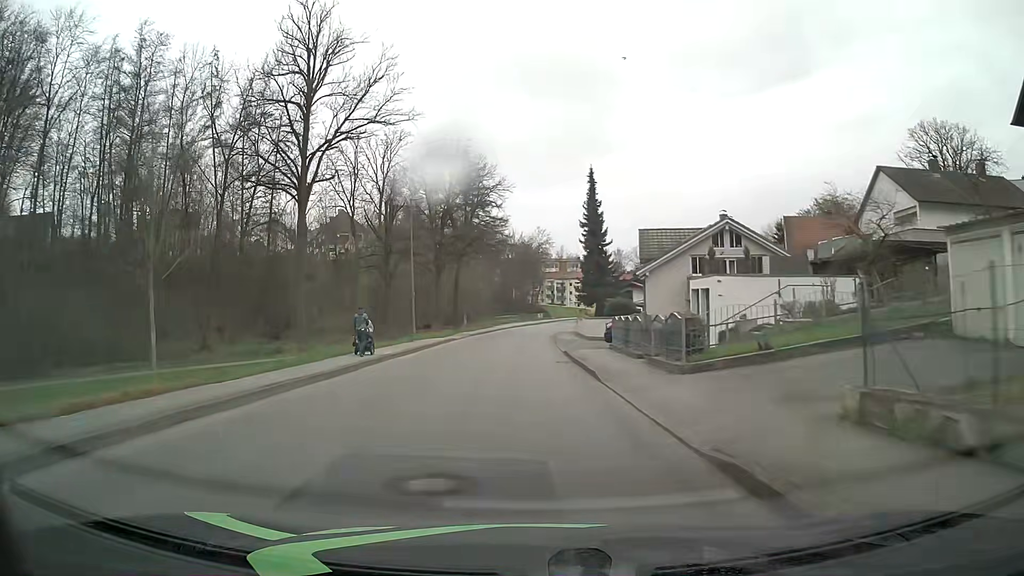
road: unclassified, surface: asphalt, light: Day
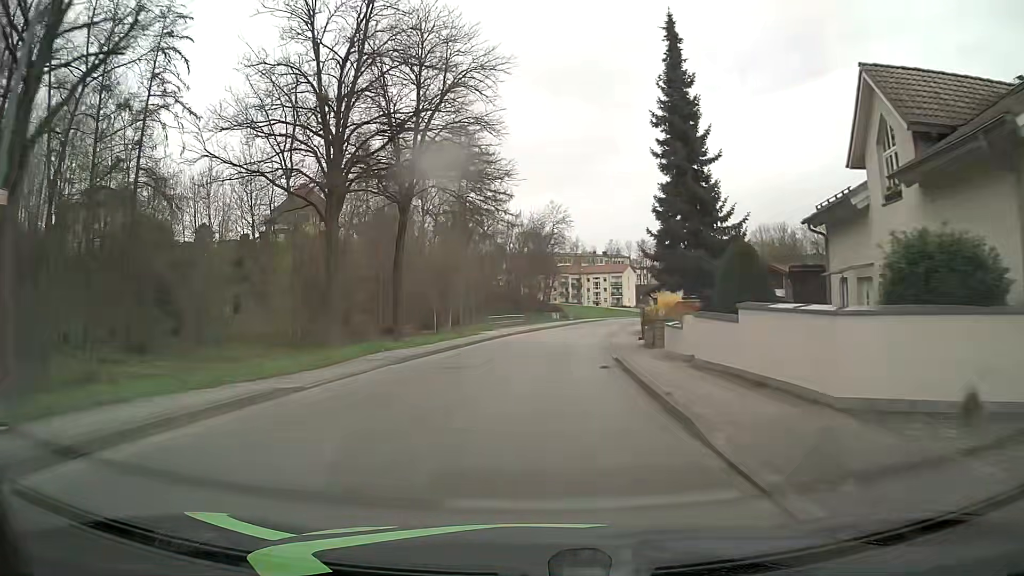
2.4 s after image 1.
(-0.3, +31.1) m; -1°
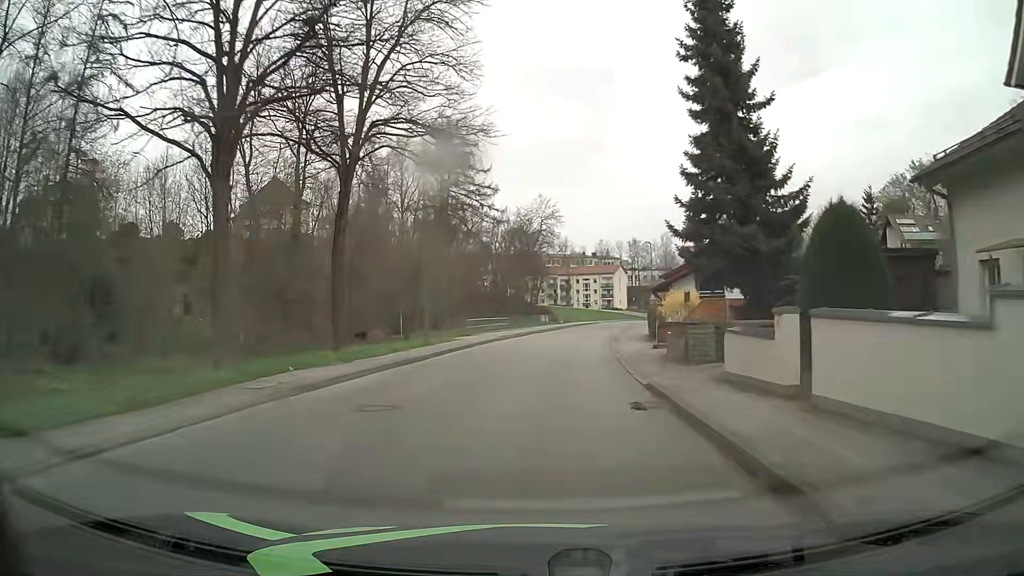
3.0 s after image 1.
(+0.1, +7.8) m; +1°
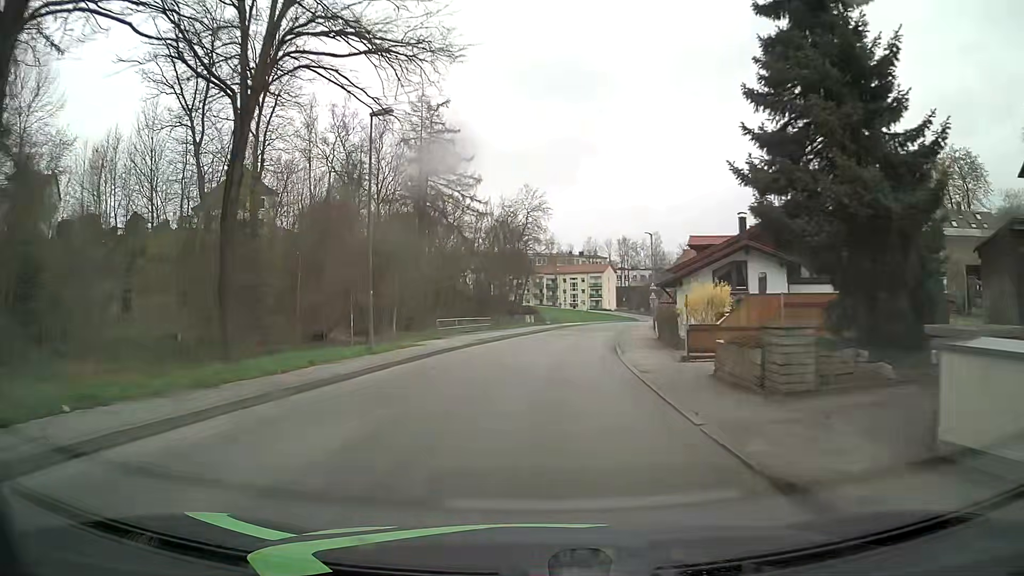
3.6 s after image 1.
(+0.1, +7.8) m; +1°
